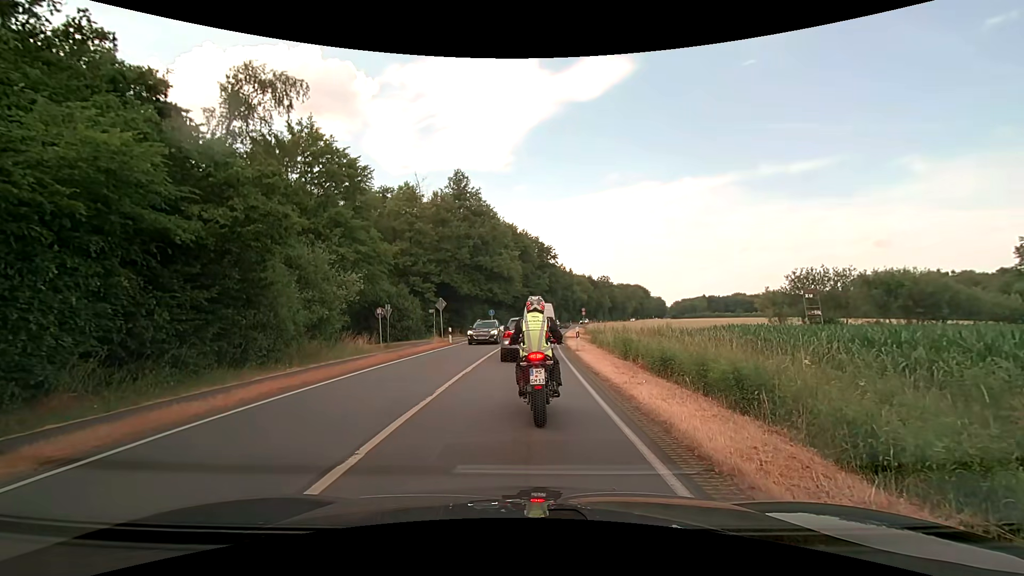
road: primary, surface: asphalt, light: Day
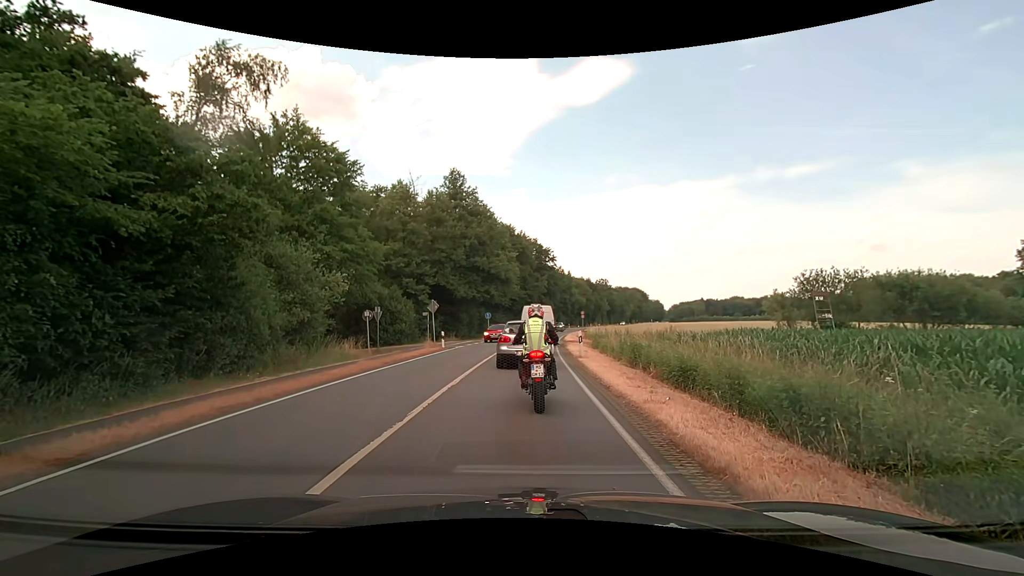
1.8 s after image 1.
(0.0, +1.9) m; +1°
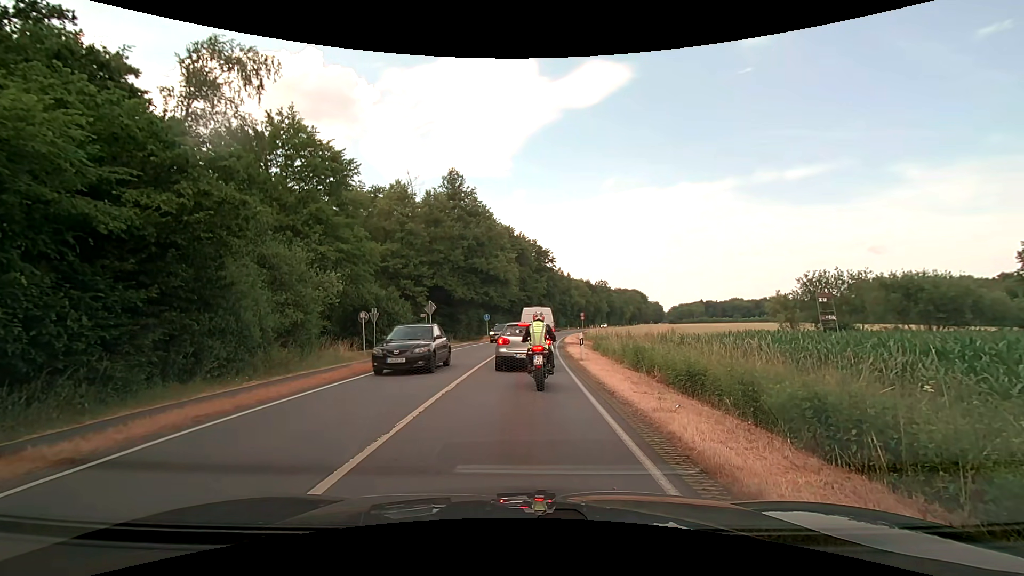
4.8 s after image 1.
(0.0, +0.7) m; 0°
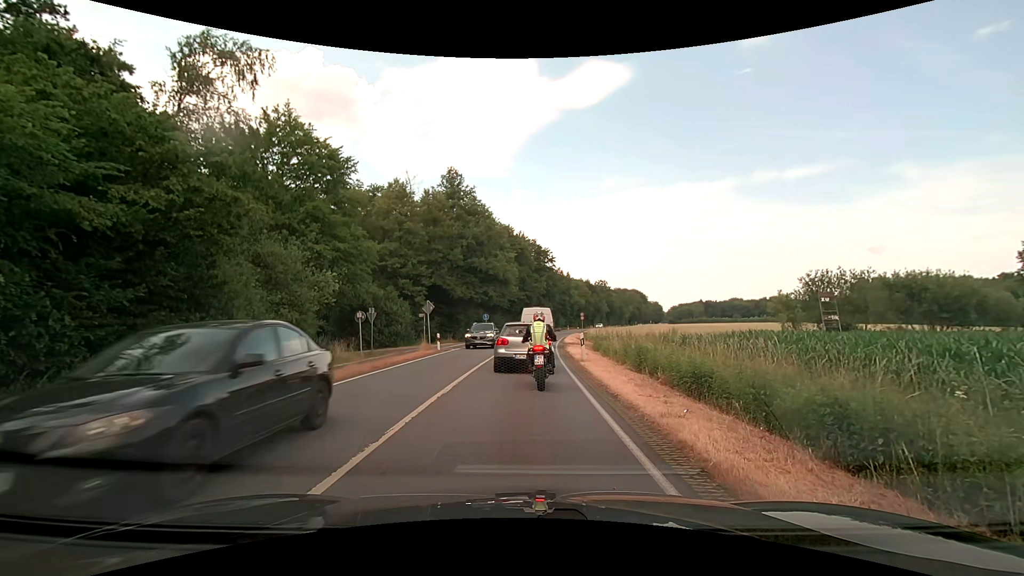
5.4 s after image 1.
(0.0, +0.5) m; 0°
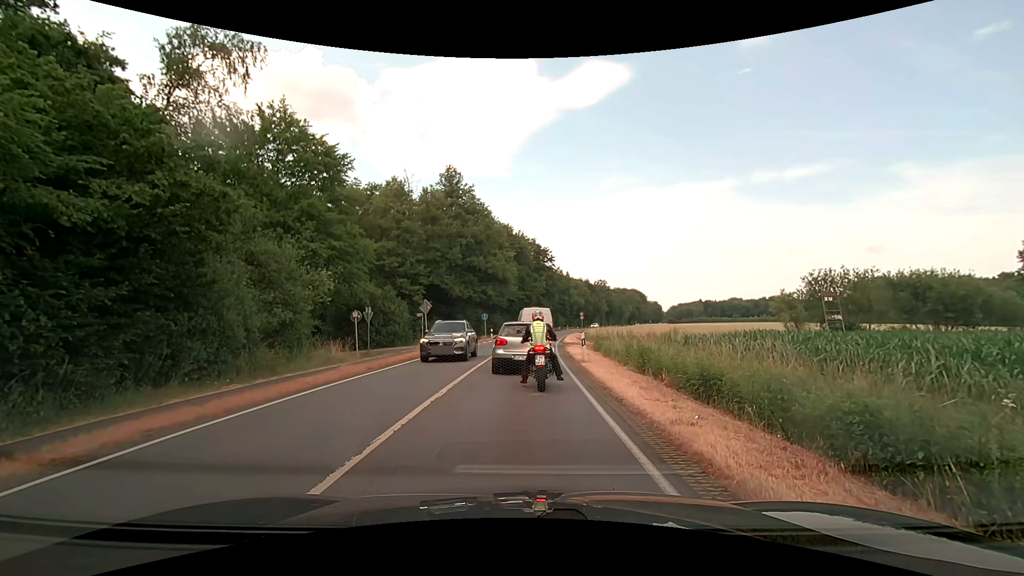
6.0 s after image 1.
(0.0, +0.6) m; 0°
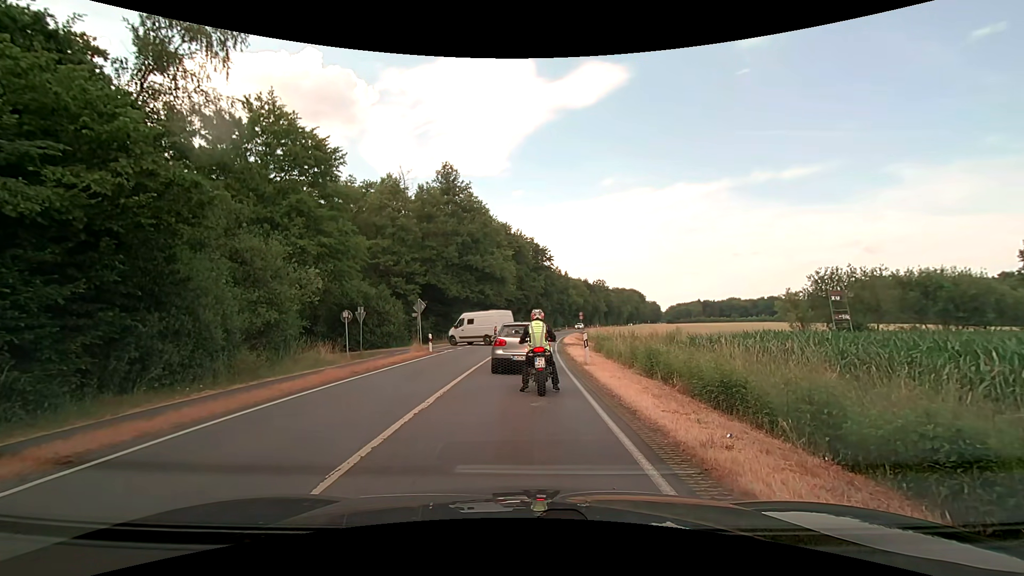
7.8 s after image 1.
(0.0, +1.2) m; 0°
